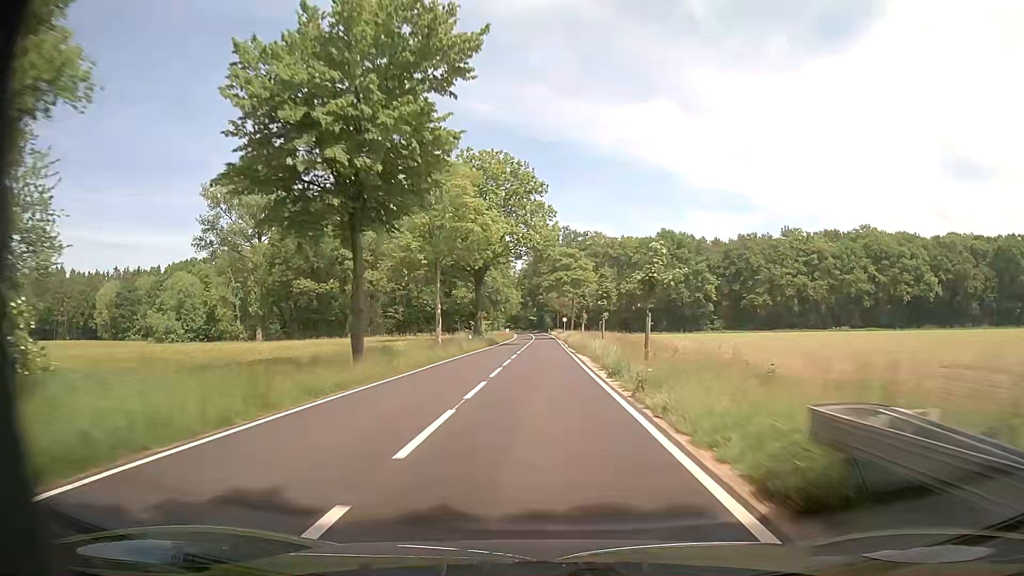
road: tertiary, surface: asphalt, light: Day
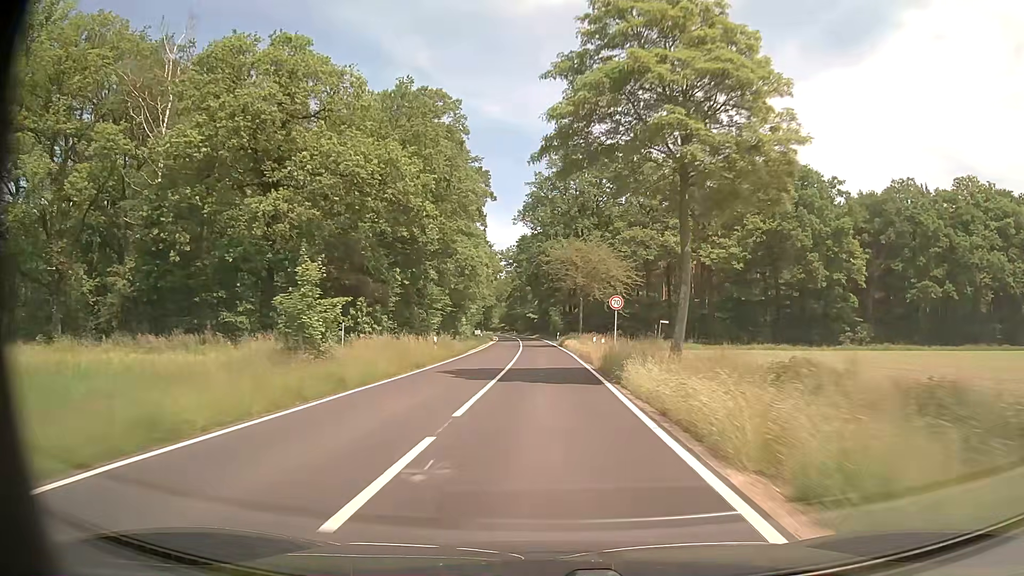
(-0.4, +68.9) m; -1°
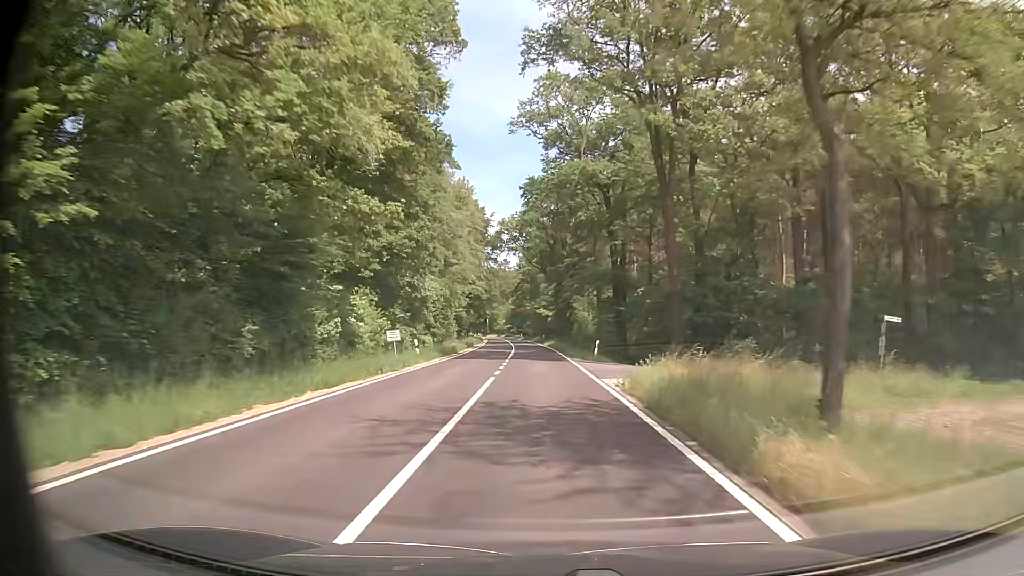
(-0.3, +45.3) m; -1°
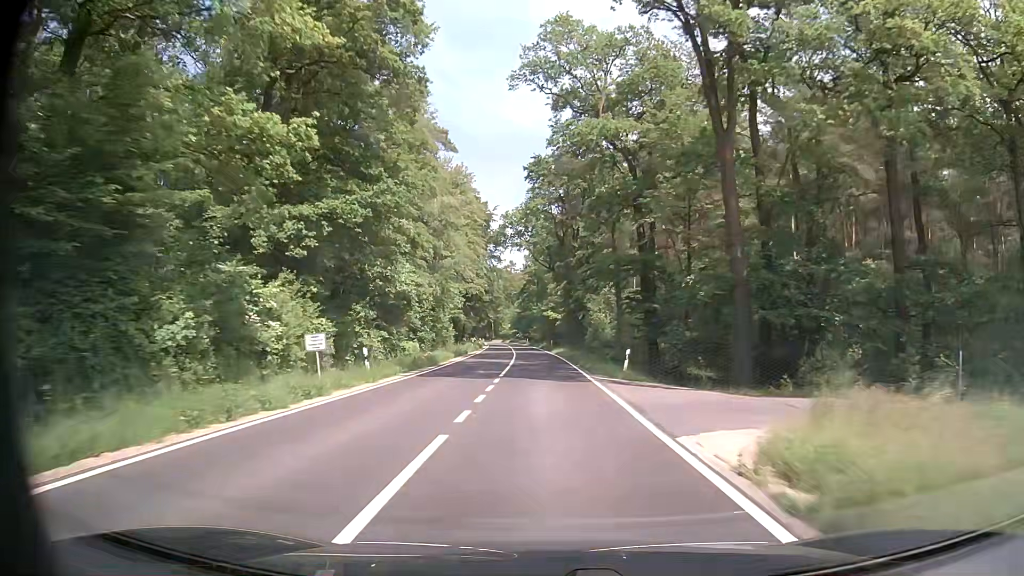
(-0.1, +10.6) m; 0°
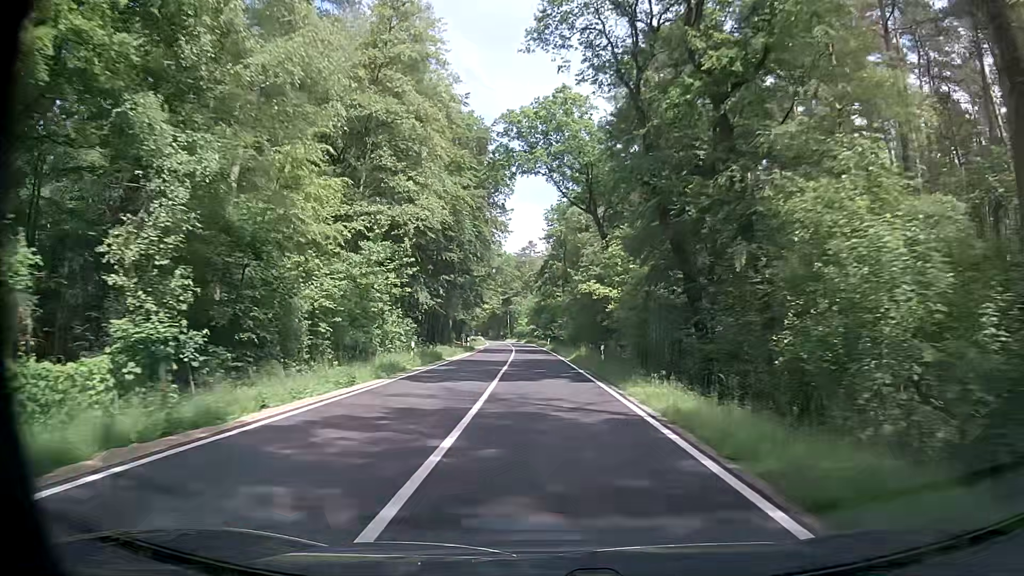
(-1.3, +43.3) m; -2°
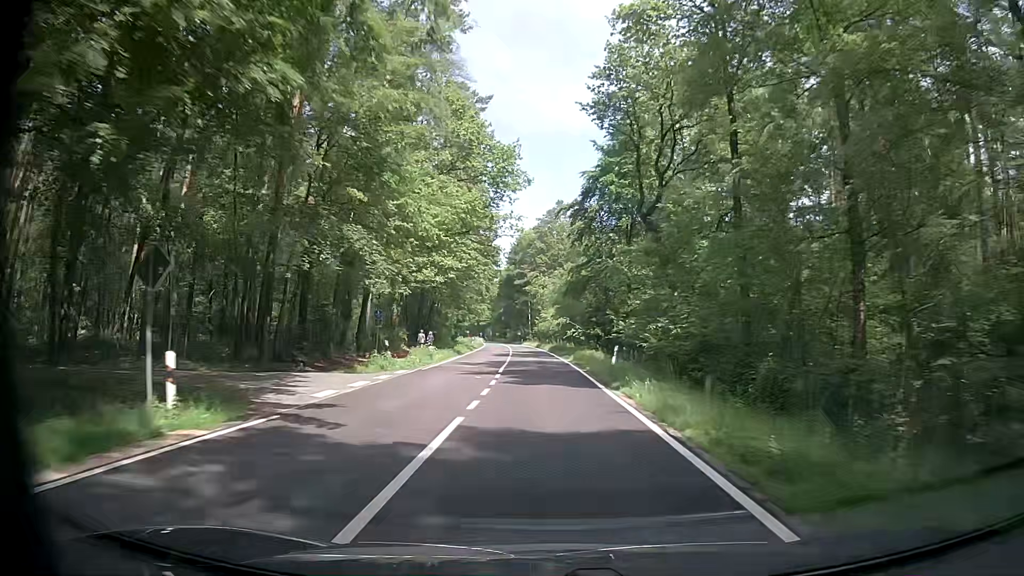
(-1.9, +54.5) m; -3°
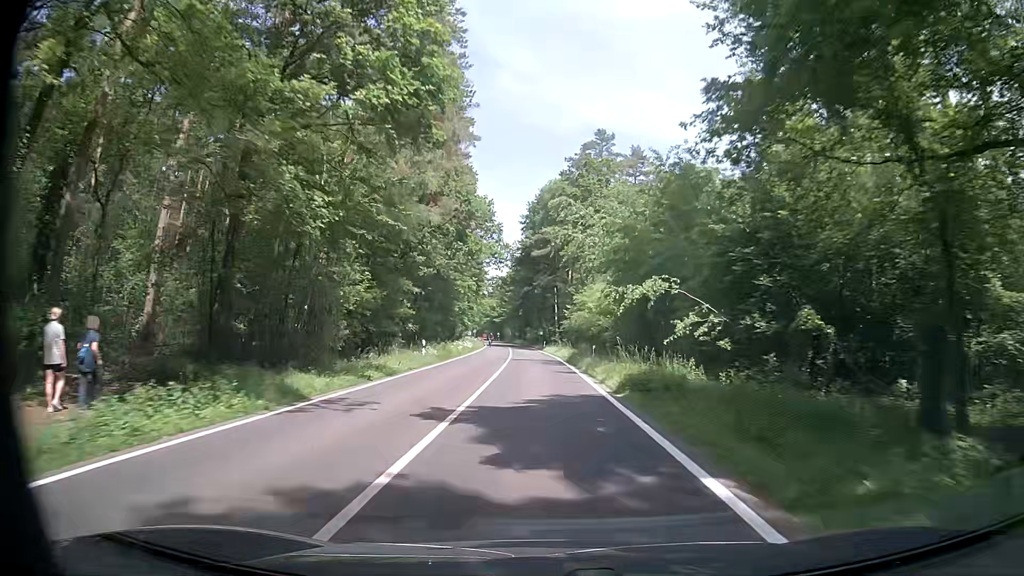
(-0.6, +43.7) m; -2°
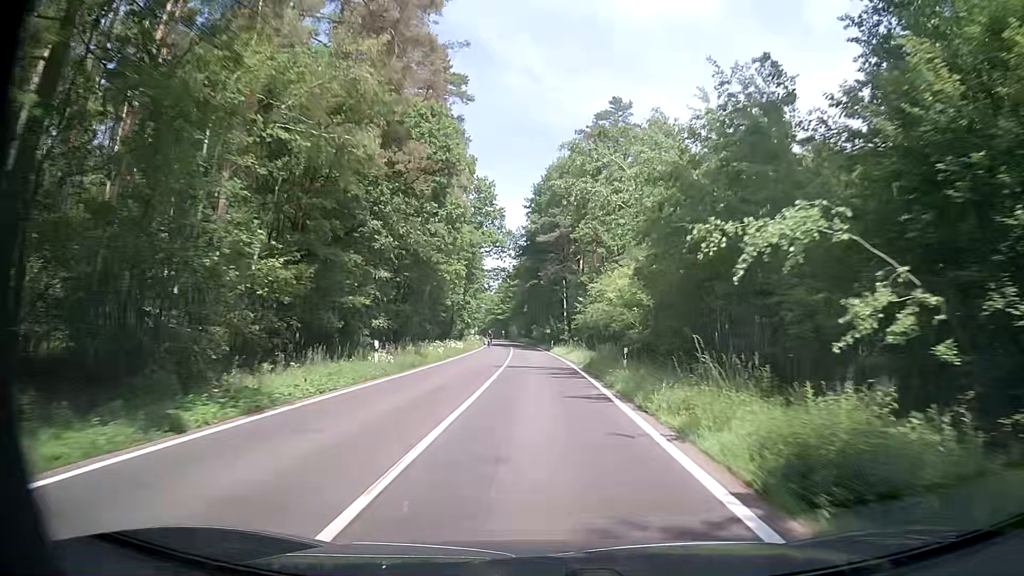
(0.0, +10.9) m; -1°
